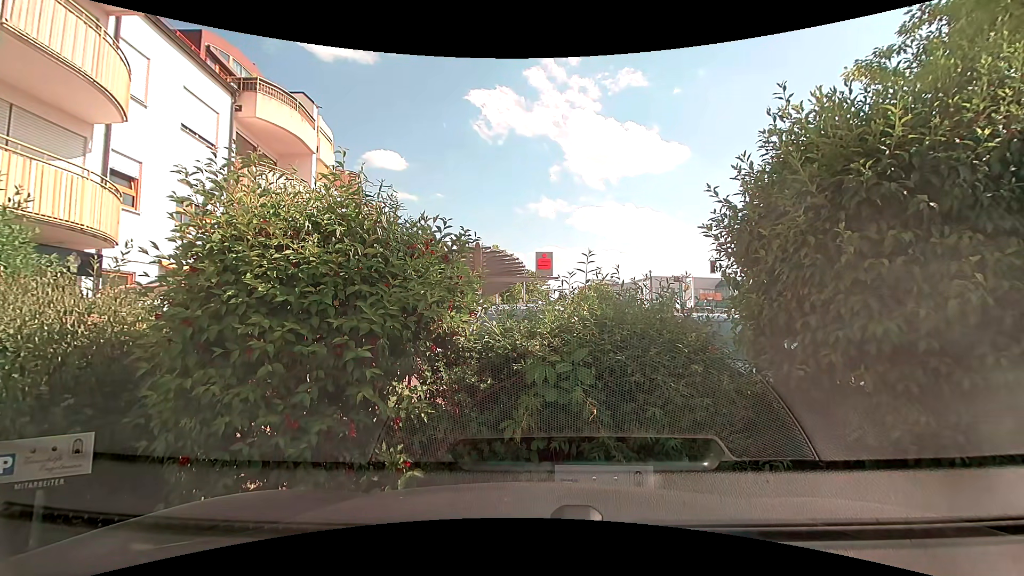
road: tertiary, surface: asphalt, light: Day
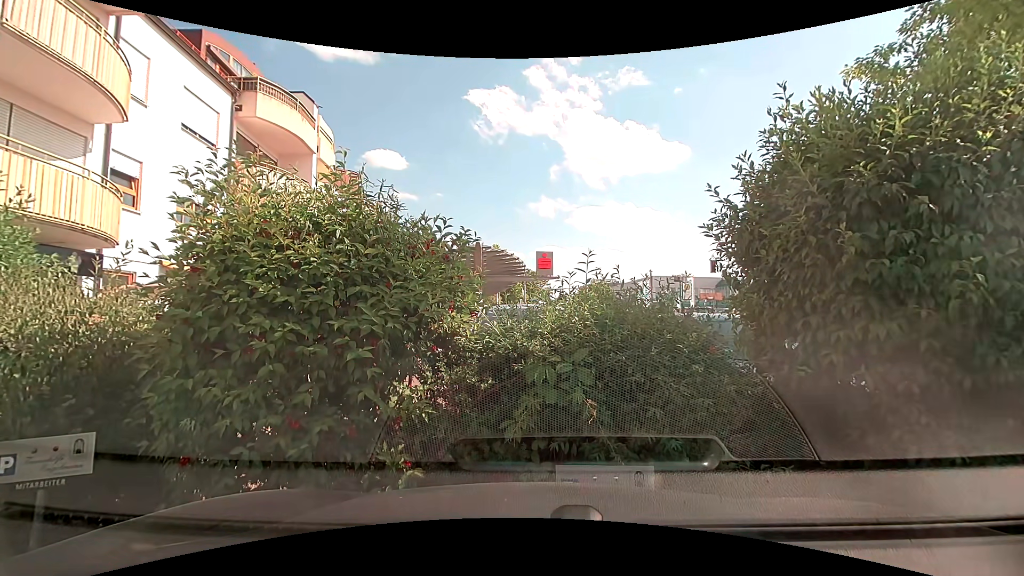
(0.0, 0.0) m; 0°
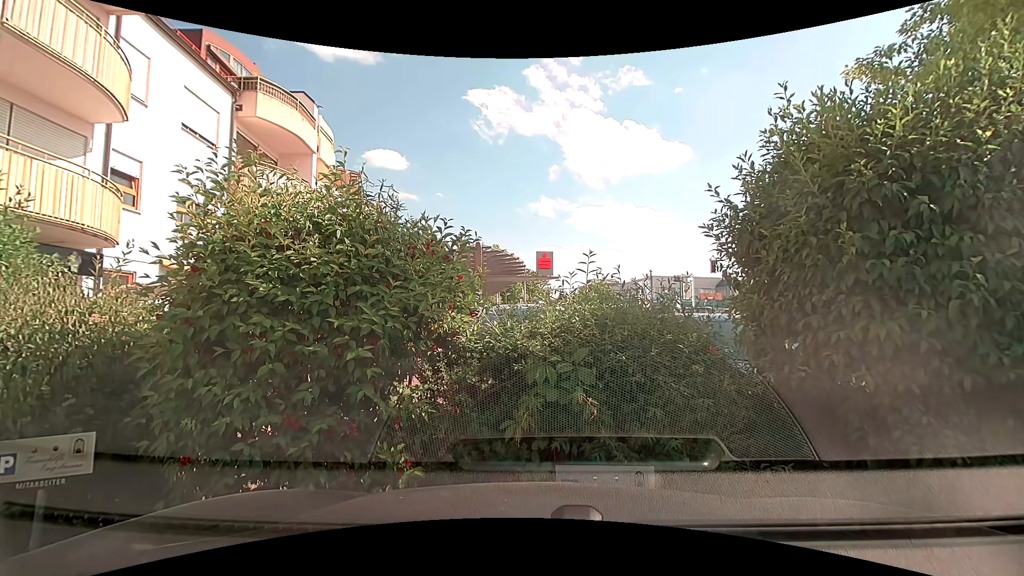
(0.0, 0.0) m; 0°
